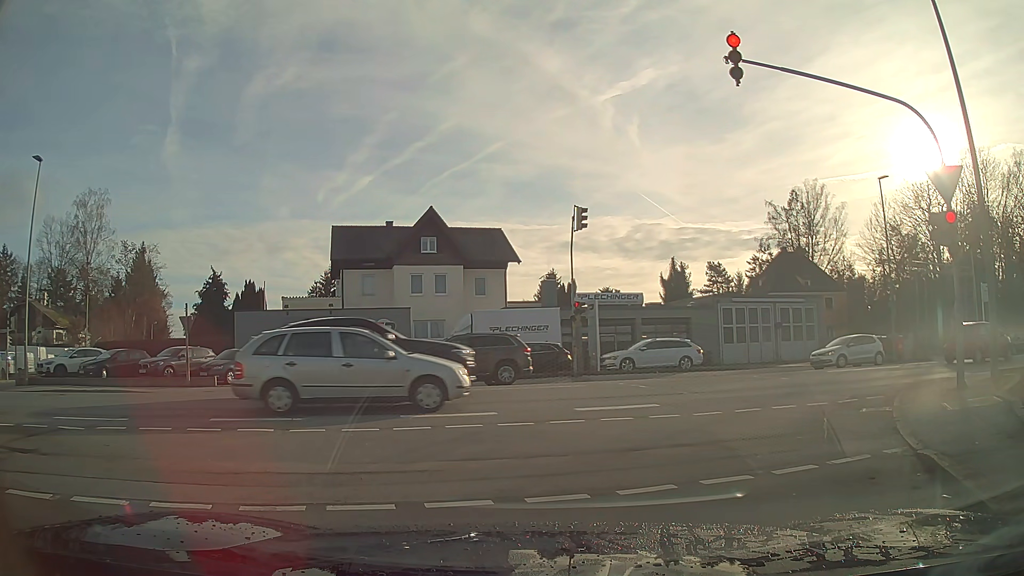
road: residential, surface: asphalt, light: Day
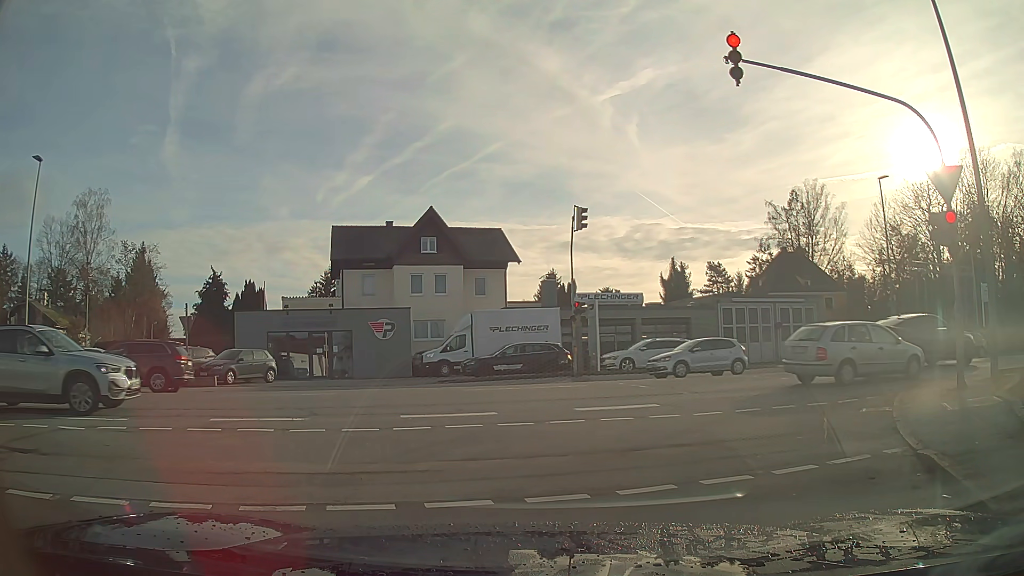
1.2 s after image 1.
(0.0, 0.0) m; 0°
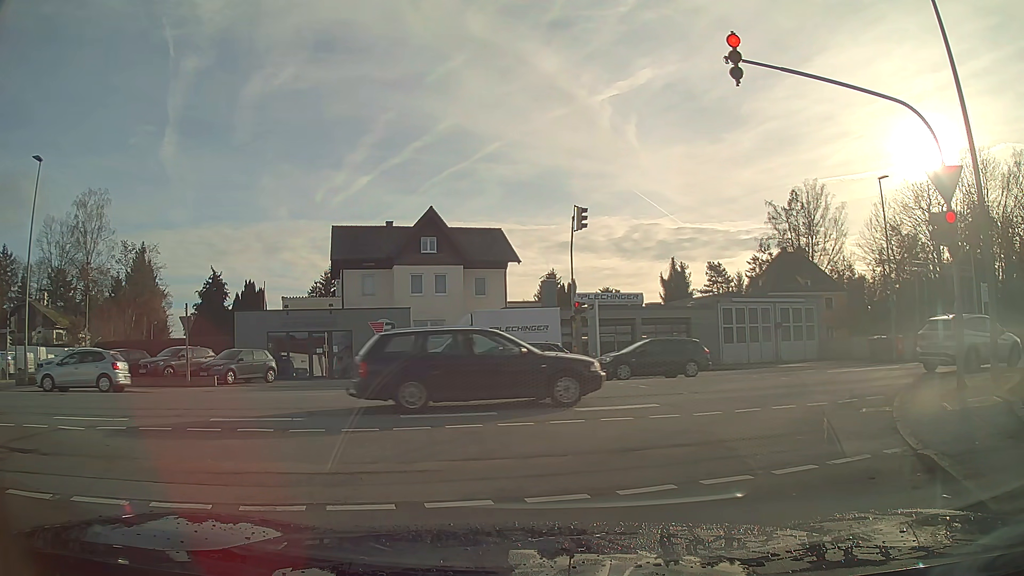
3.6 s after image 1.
(0.0, 0.0) m; 0°
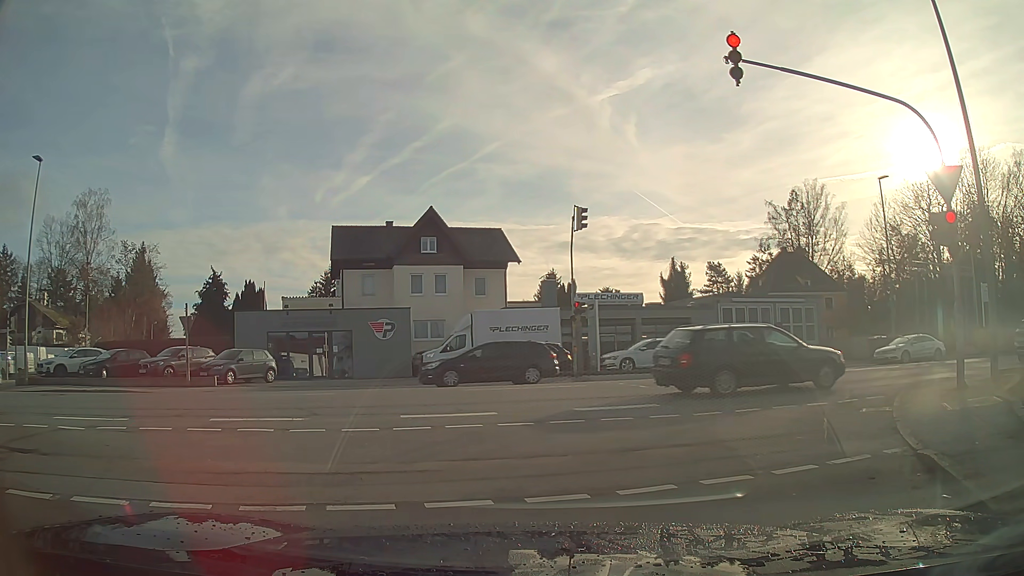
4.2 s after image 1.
(0.0, 0.0) m; 0°
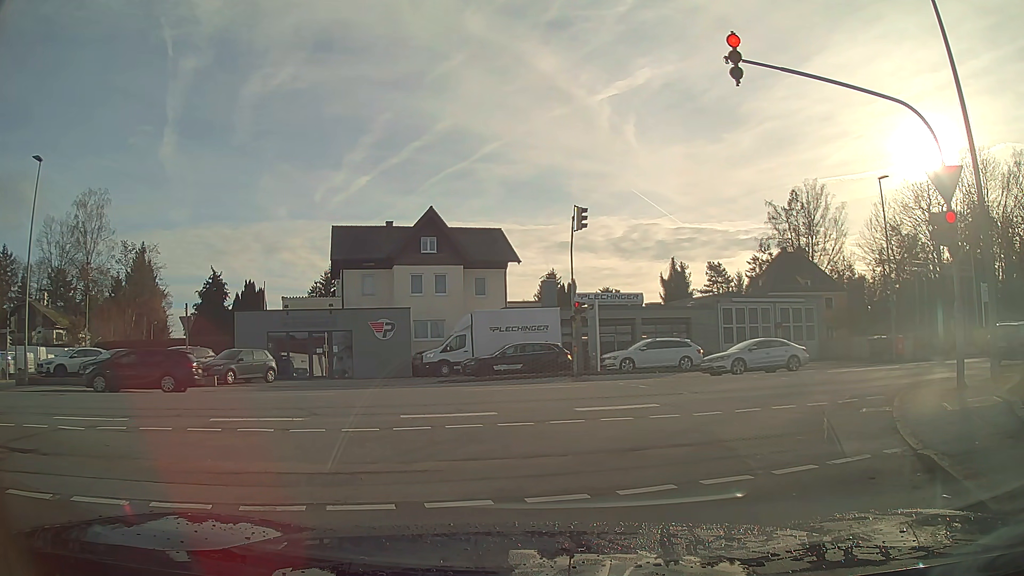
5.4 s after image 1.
(0.0, 0.0) m; 0°
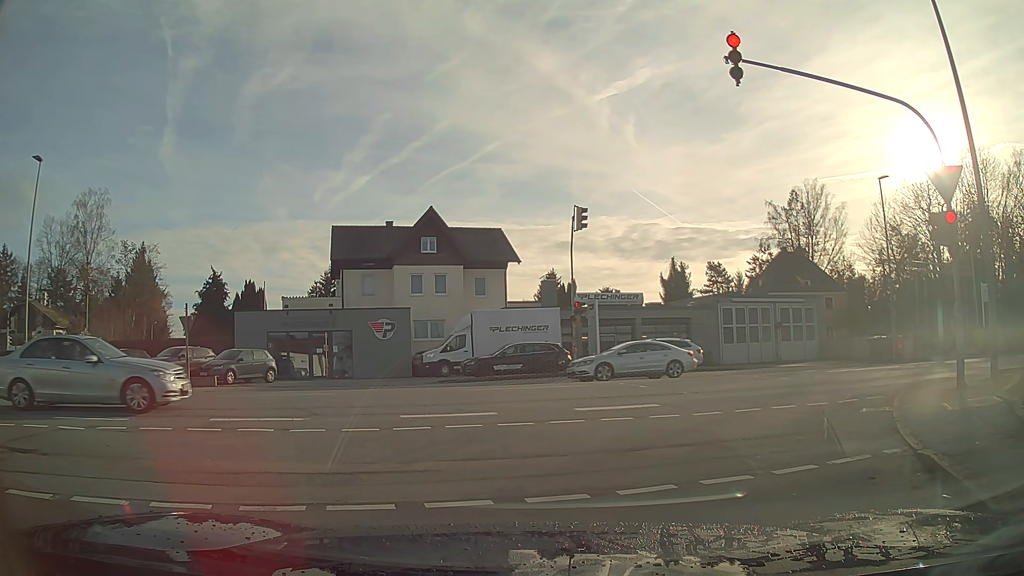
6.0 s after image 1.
(0.0, 0.0) m; 0°
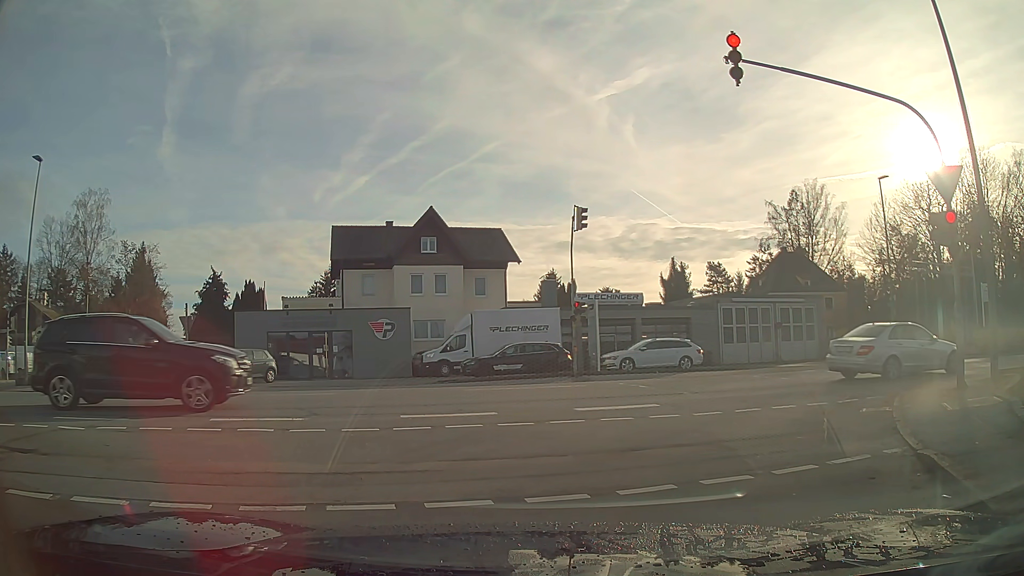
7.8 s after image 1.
(0.0, 0.0) m; 0°
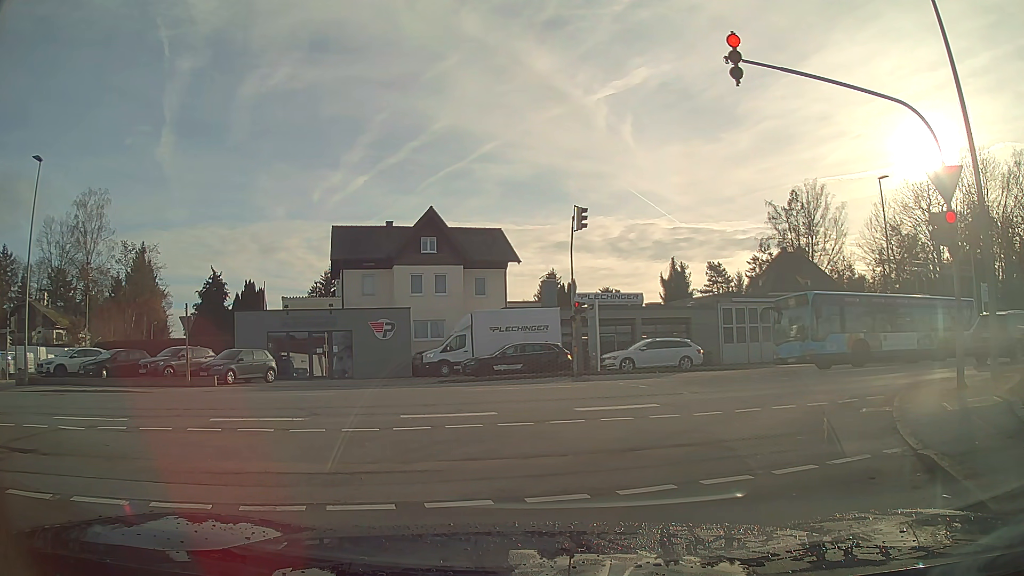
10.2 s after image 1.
(0.0, 0.0) m; 0°
